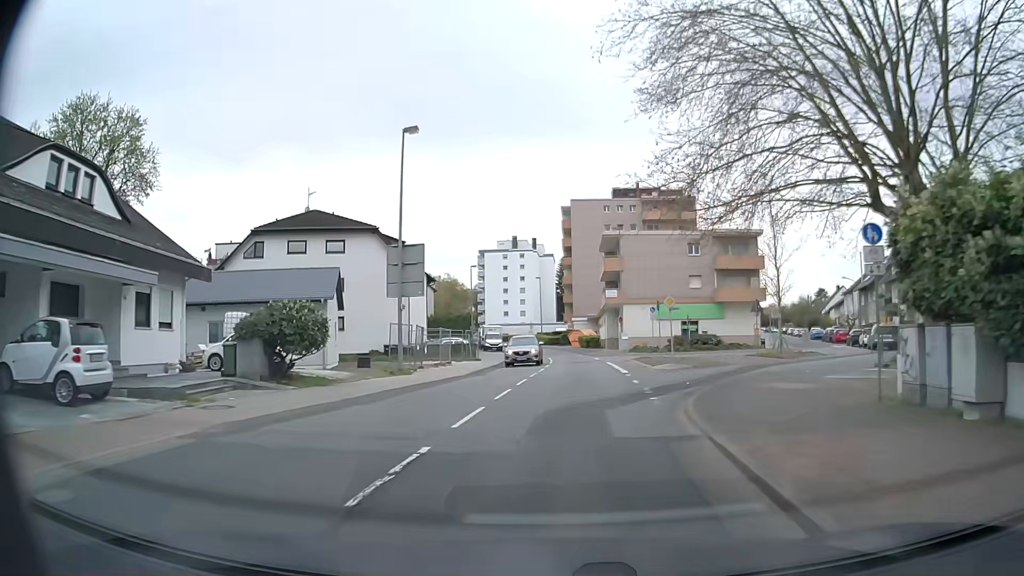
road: secondary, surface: asphalt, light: Day
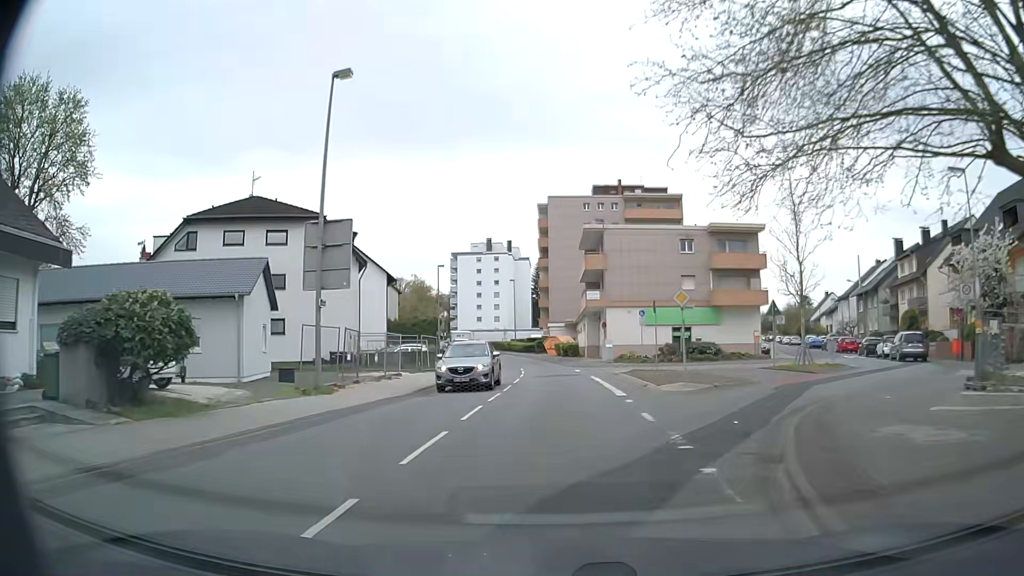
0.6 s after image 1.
(+0.2, +7.1) m; +2°
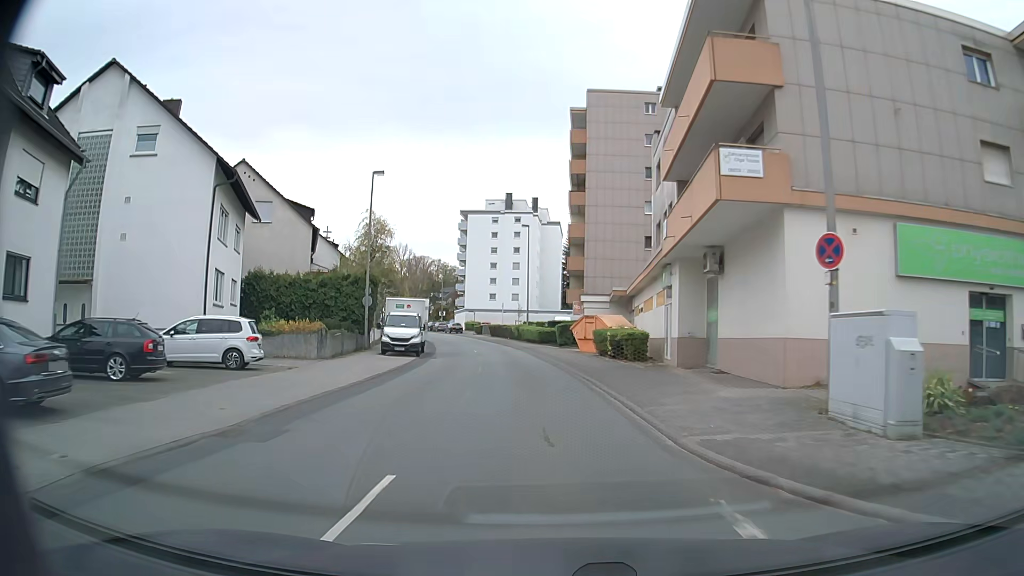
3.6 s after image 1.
(0.0, +37.2) m; -2°
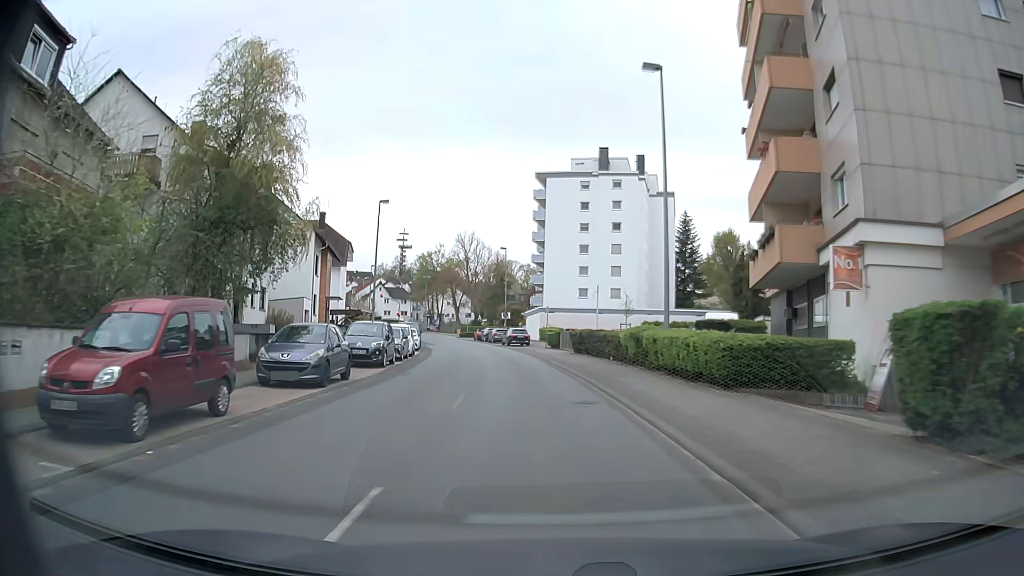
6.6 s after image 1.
(-2.9, +37.9) m; -7°
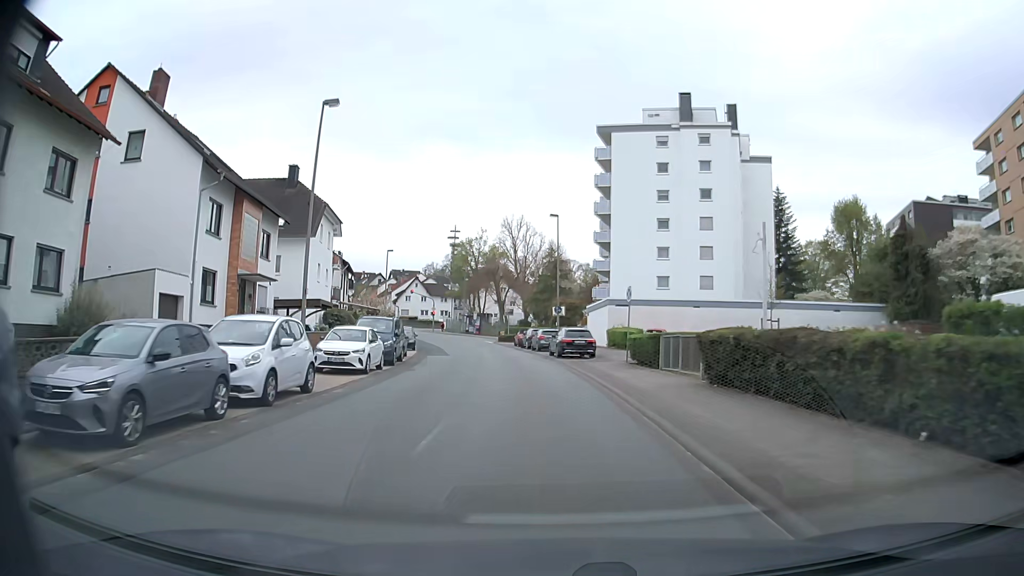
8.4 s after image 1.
(-1.2, +22.5) m; -6°
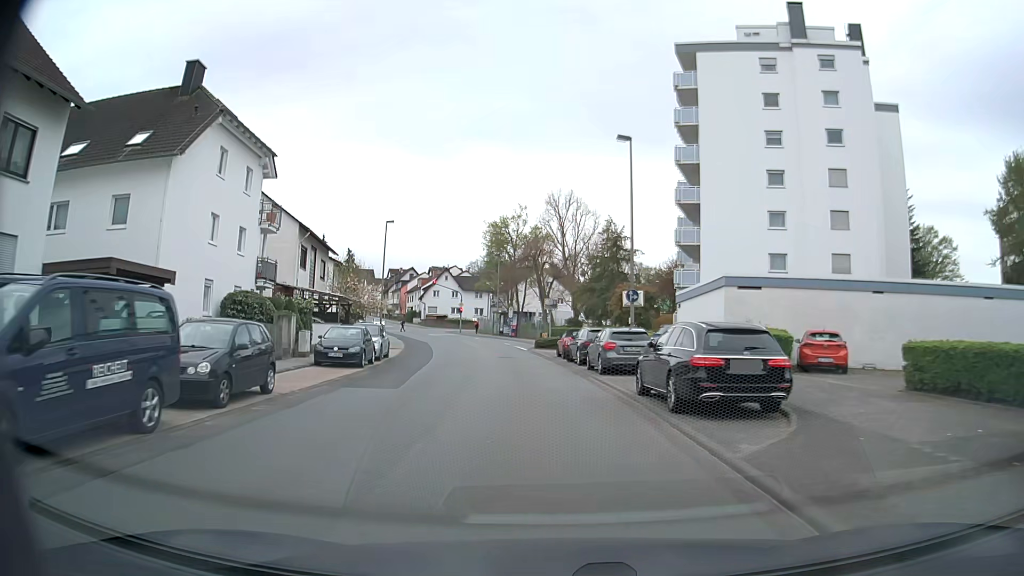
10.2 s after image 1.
(-0.9, +21.8) m; -4°
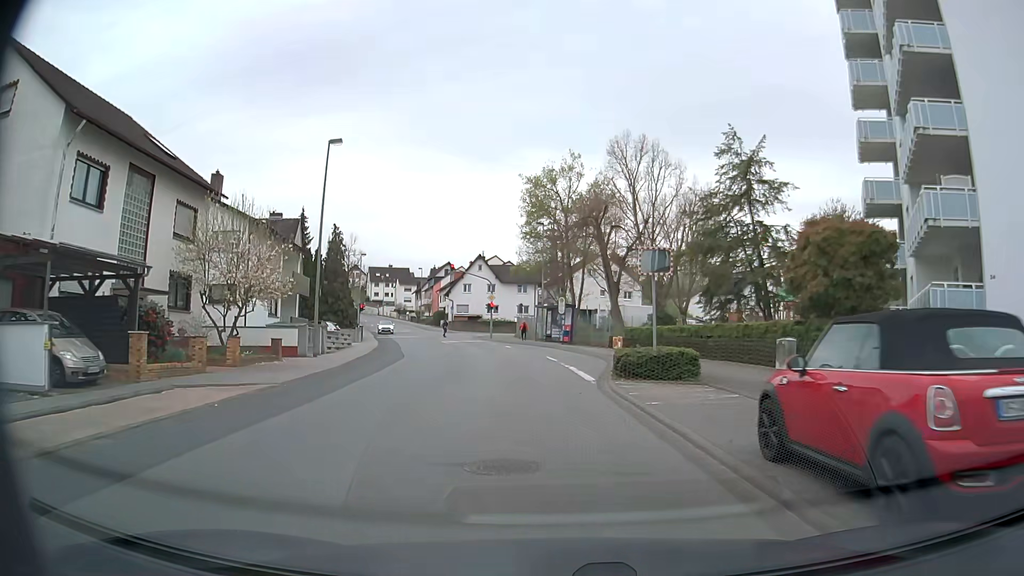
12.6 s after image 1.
(-1.2, +27.2) m; -5°
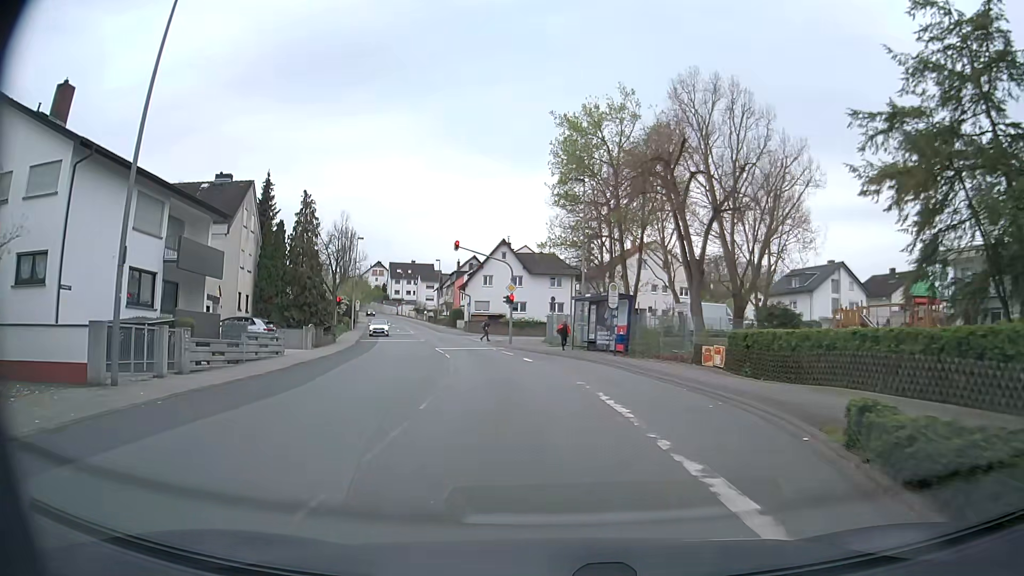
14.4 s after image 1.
(-0.5, +17.5) m; -4°
(0, +10) (-1, +20) (-2, +30) (-4, +40) (-6, +49) (-9, +59) (-11, +69) (-14, +79) (-16, +88) (-19, +98) m
